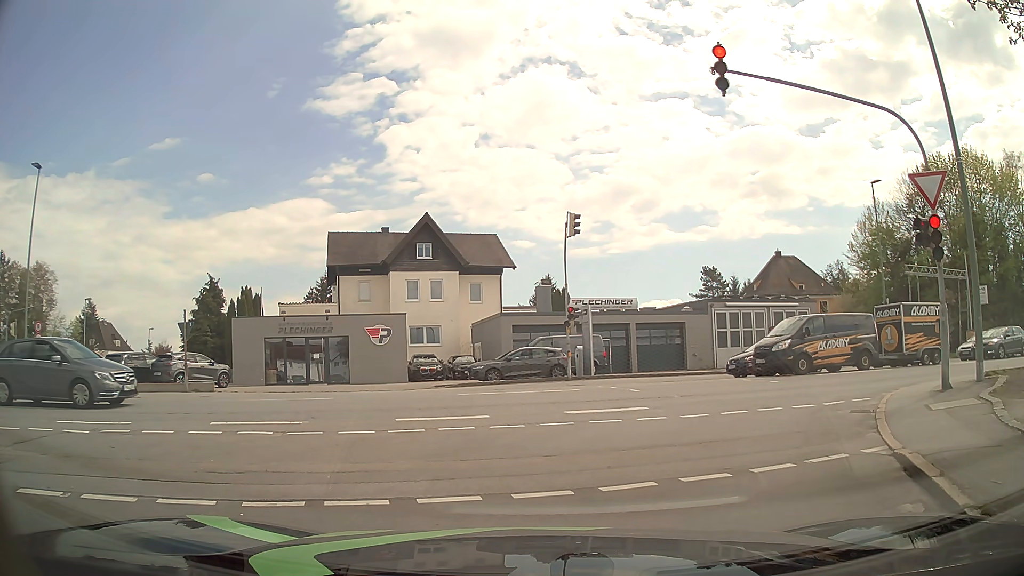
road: residential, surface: asphalt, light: Day
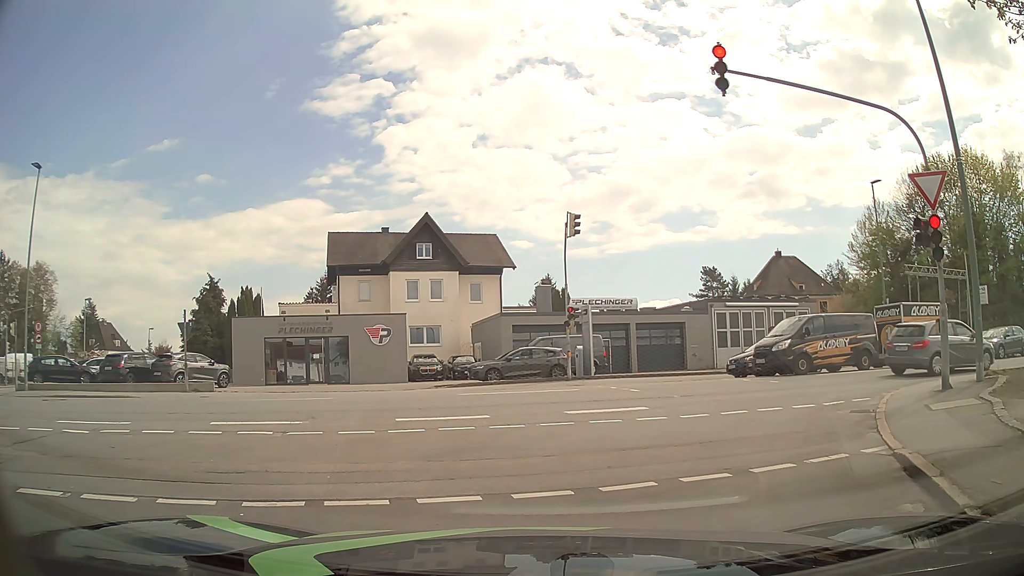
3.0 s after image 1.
(0.0, 0.0) m; 0°
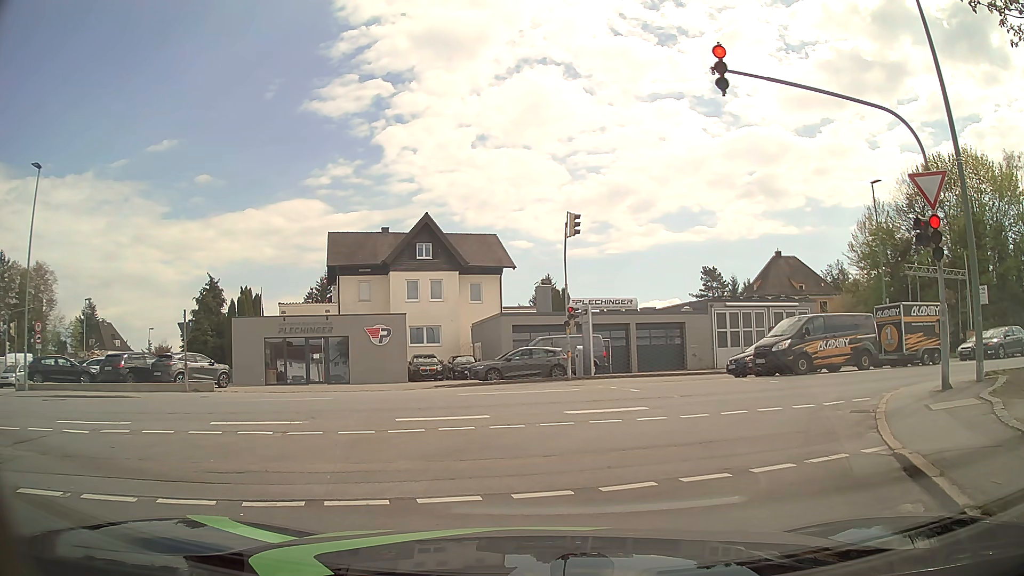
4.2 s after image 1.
(0.0, 0.0) m; 0°
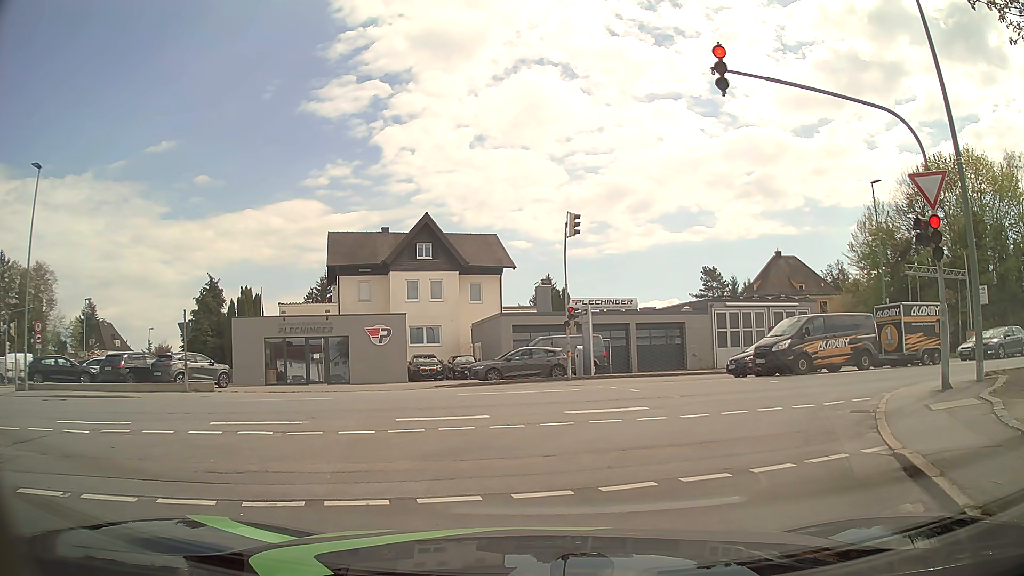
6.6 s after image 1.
(0.0, 0.0) m; 0°
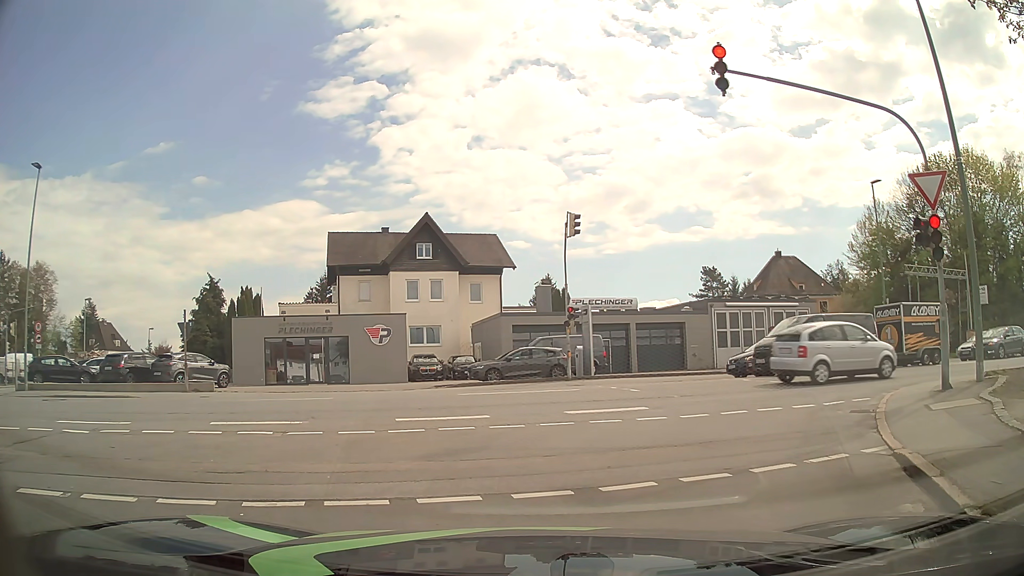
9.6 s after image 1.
(0.0, 0.0) m; 0°
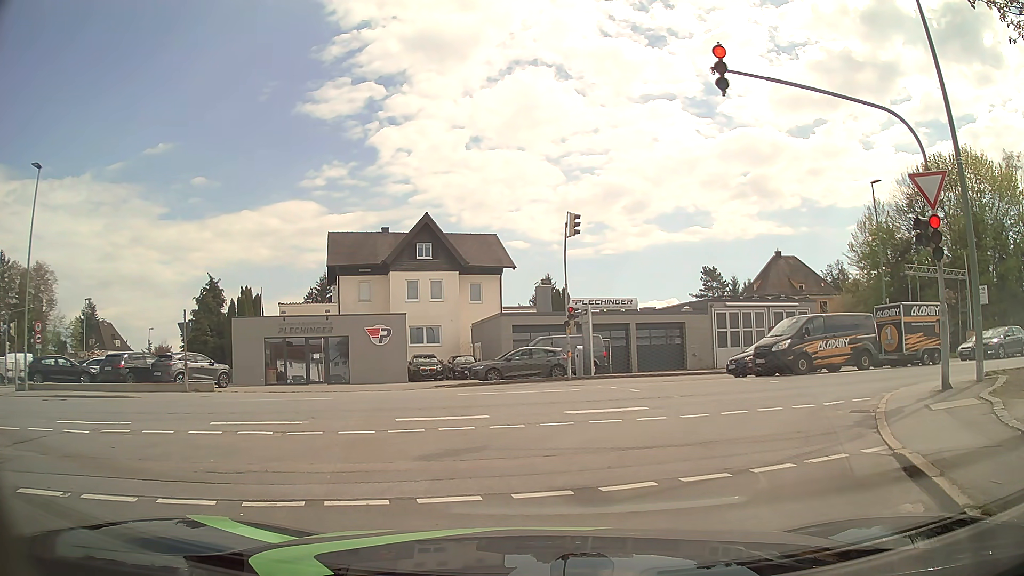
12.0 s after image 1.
(0.0, 0.0) m; 0°
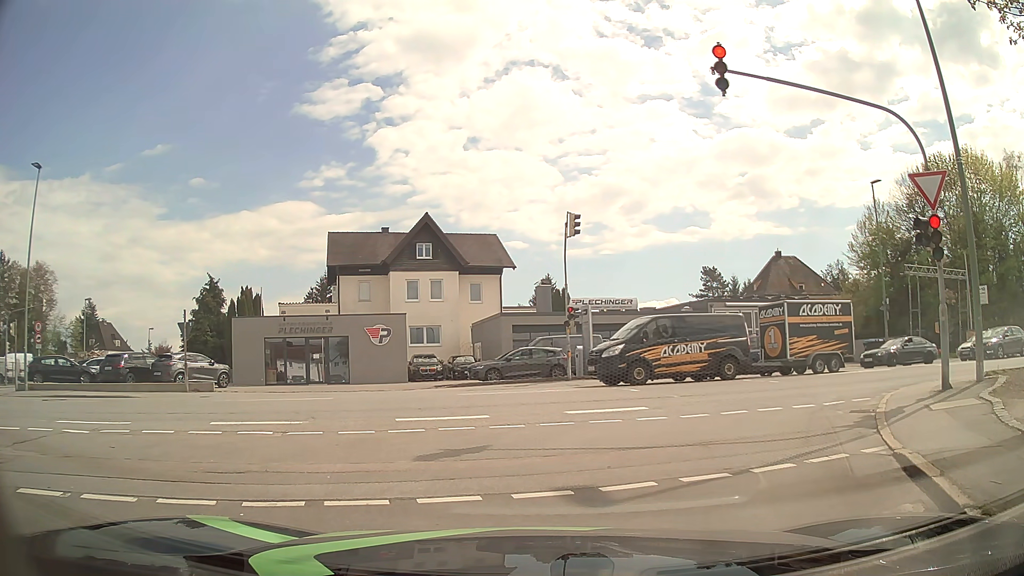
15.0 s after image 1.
(0.0, 0.0) m; 0°
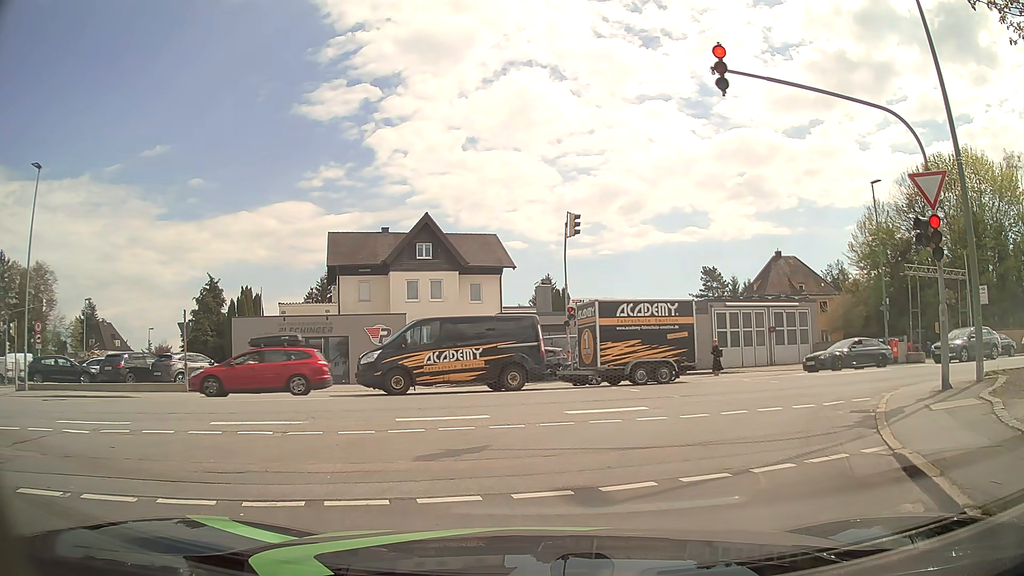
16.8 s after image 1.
(0.0, 0.0) m; 0°
(+2, +10) (+9, +17) (+18, +20) (+28, +22) (+38, +24) (+48, +27) (+57, +29) (+67, +31) (+77, +33) (+87, +35) m
